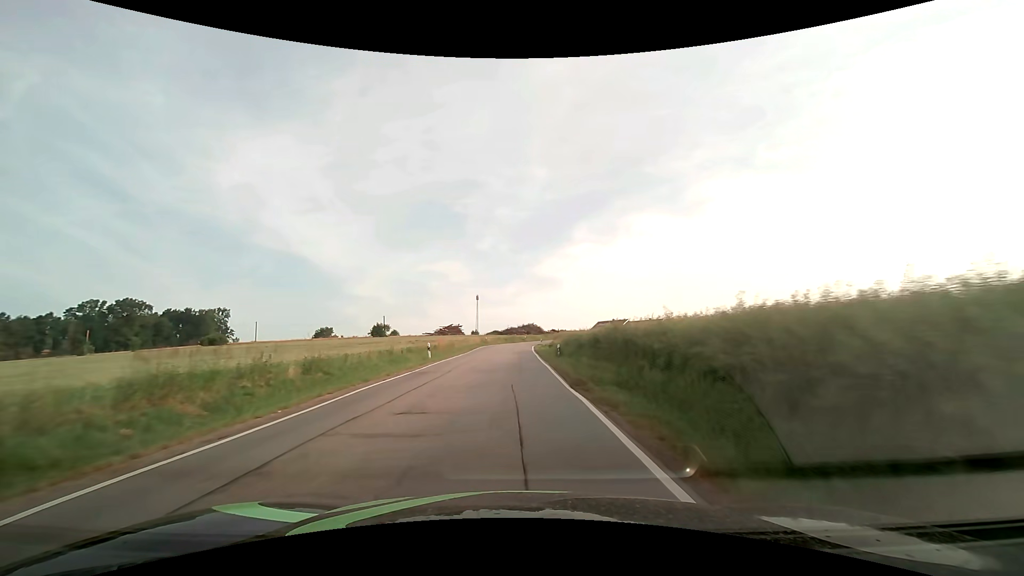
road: secondary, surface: asphalt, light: Day
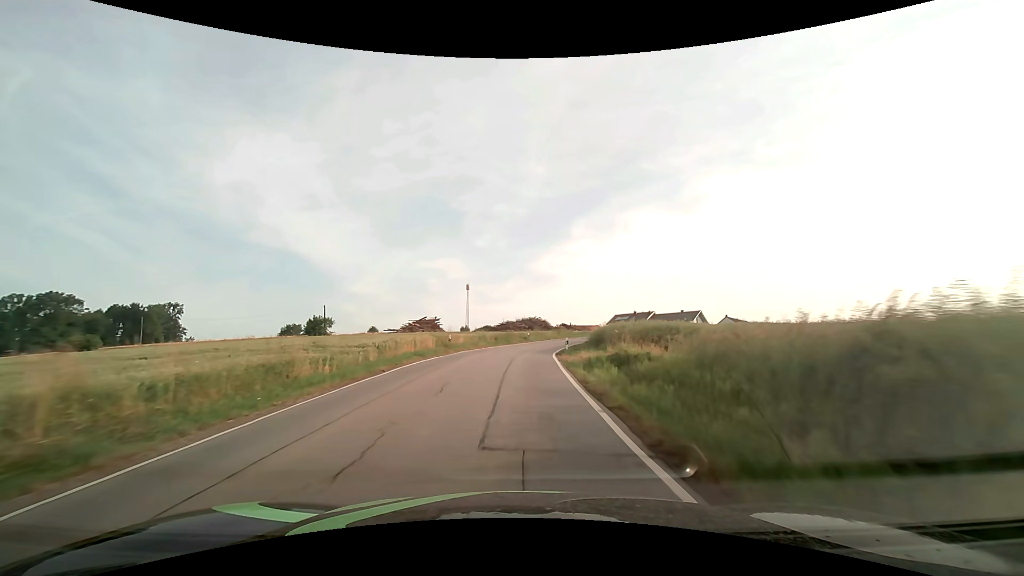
(+0.2, +35.9) m; 0°
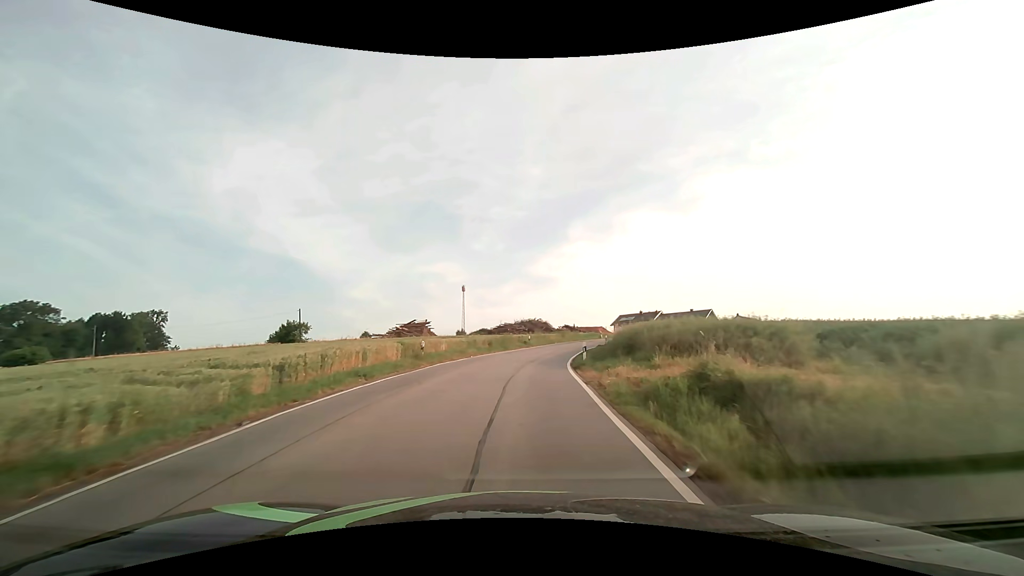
(0.0, +8.8) m; 0°
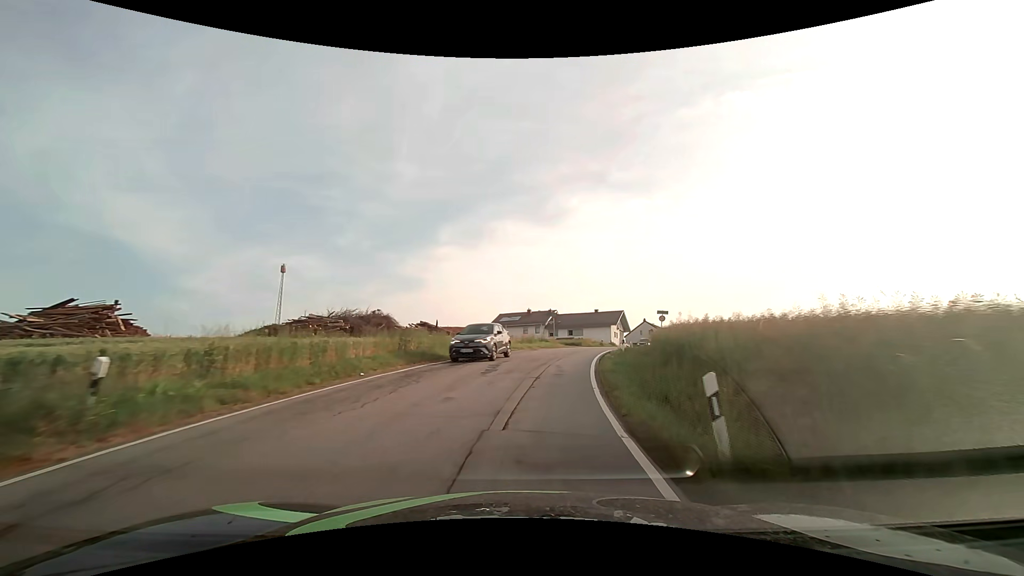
(+4.3, +41.3) m; +16°
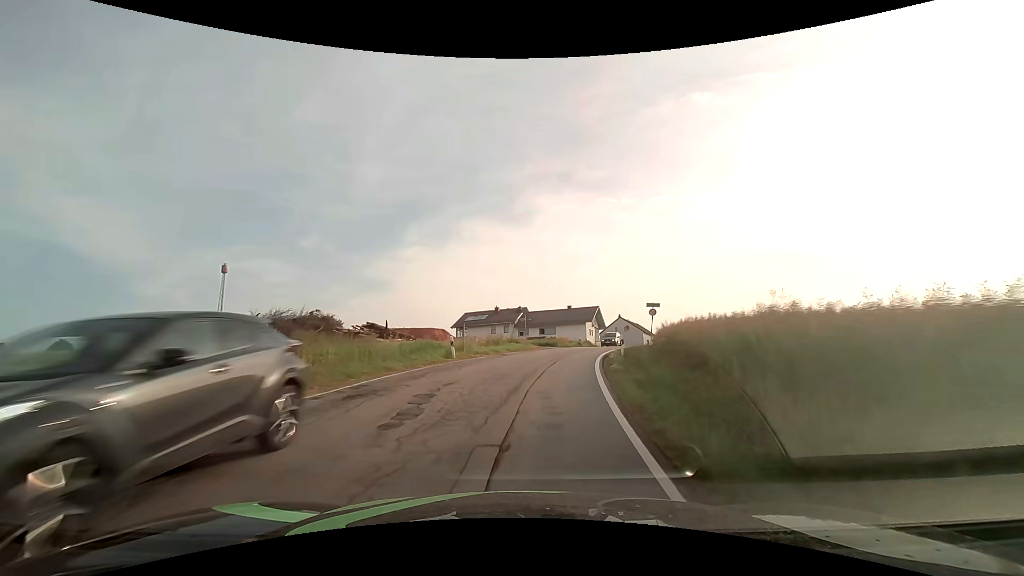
(+0.2, +8.1) m; +3°
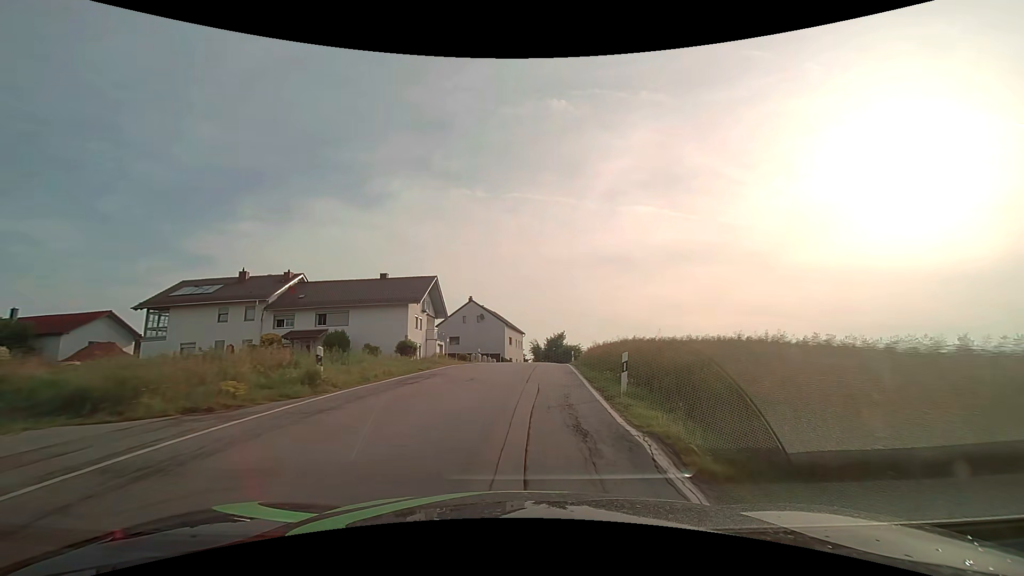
(+7.2, +39.5) m; +18°
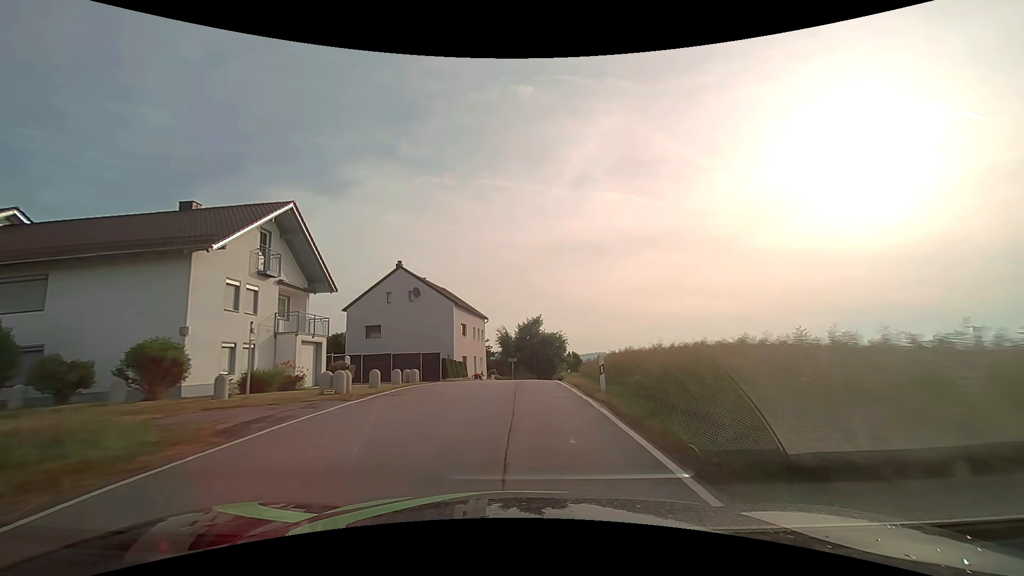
(+0.8, +24.6) m; +3°
